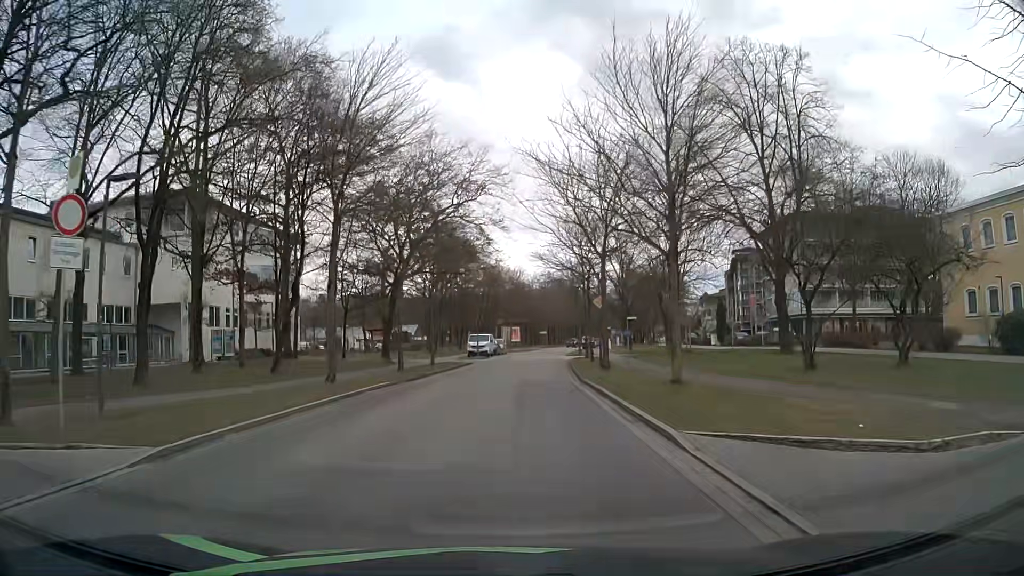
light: Day
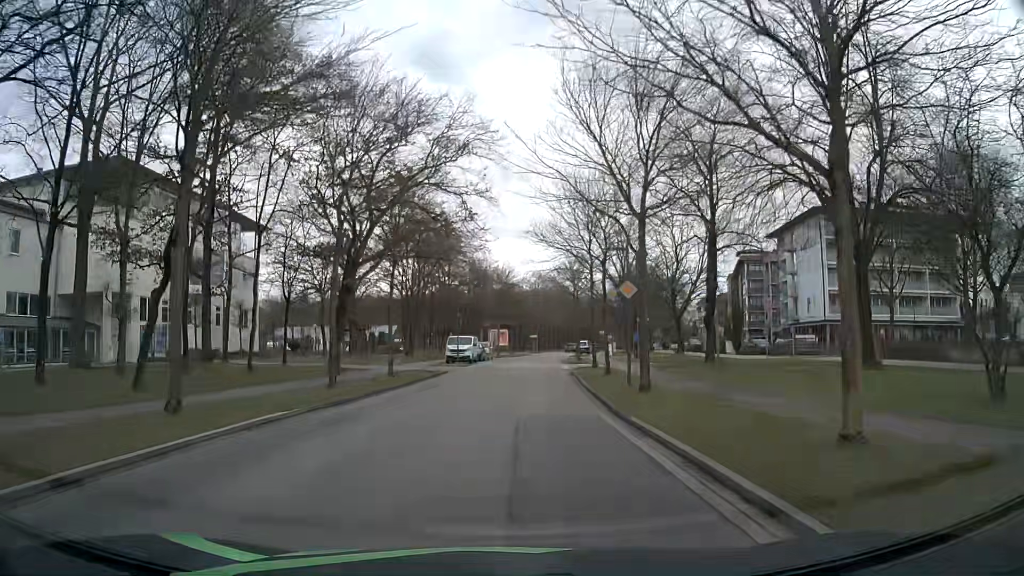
(0.0, +9.3) m; 0°
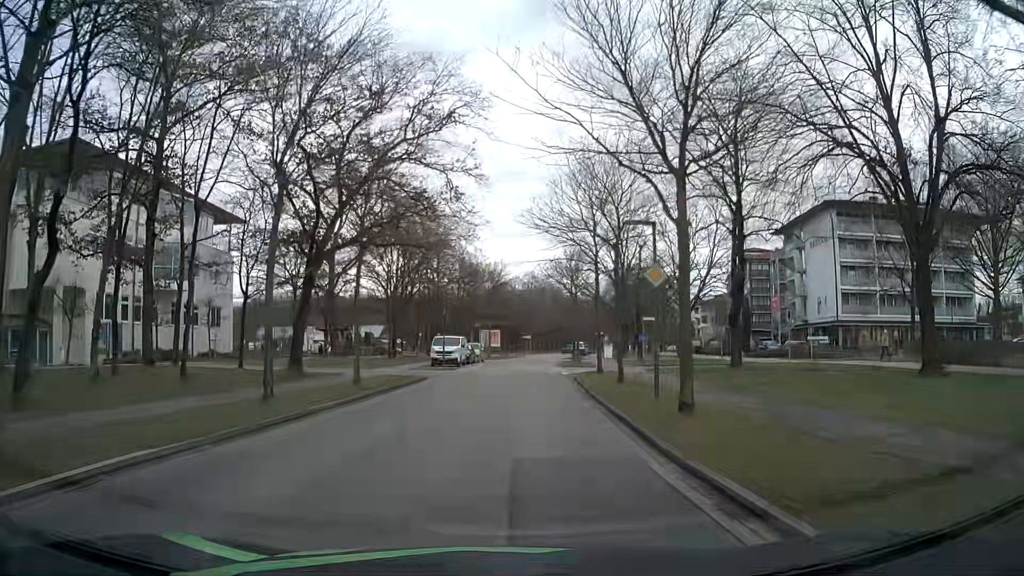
(0.0, +4.6) m; 0°
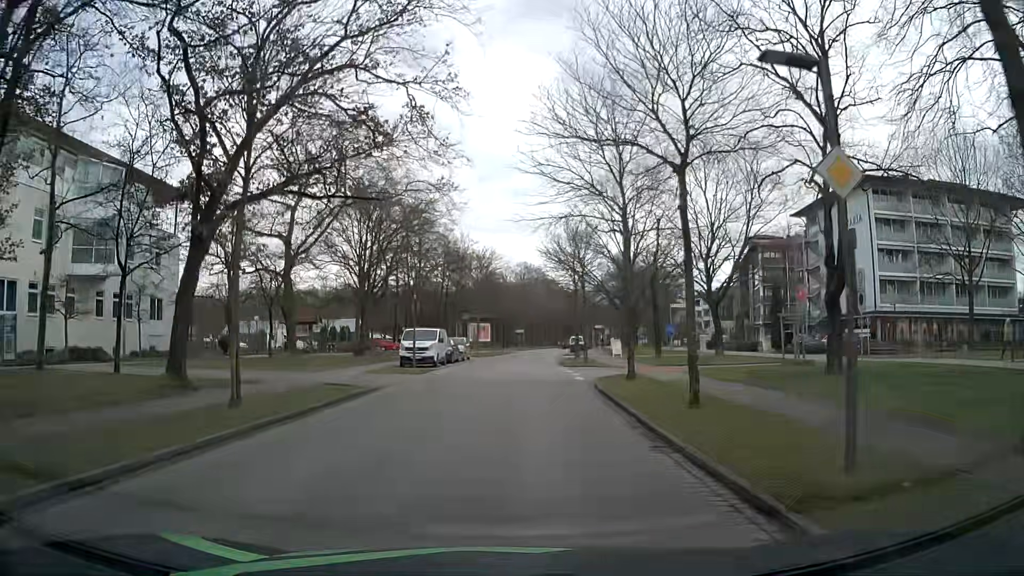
(+0.1, +9.2) m; +1°
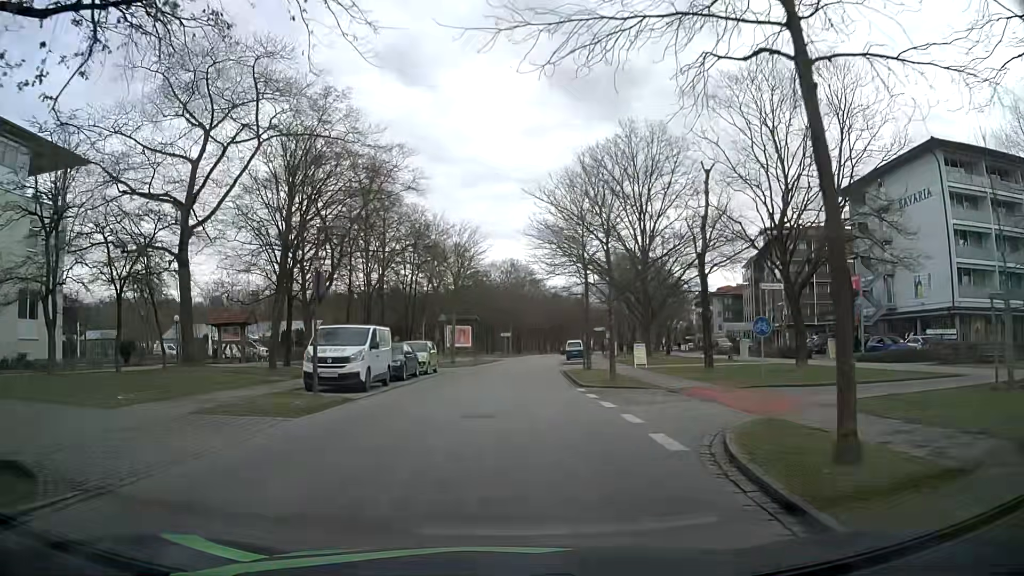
(+0.3, +13.9) m; +1°
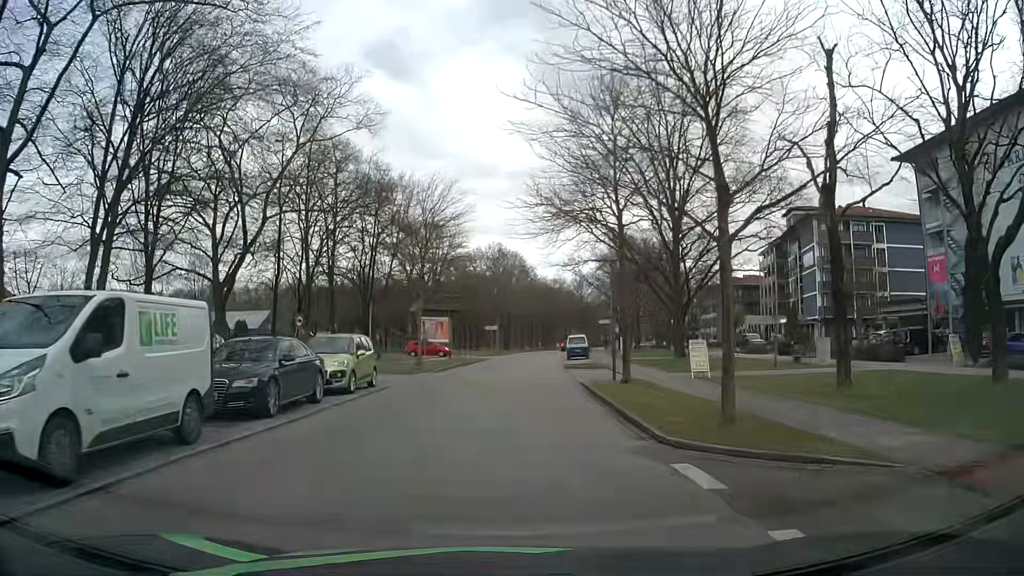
(+0.3, +13.7) m; +2°
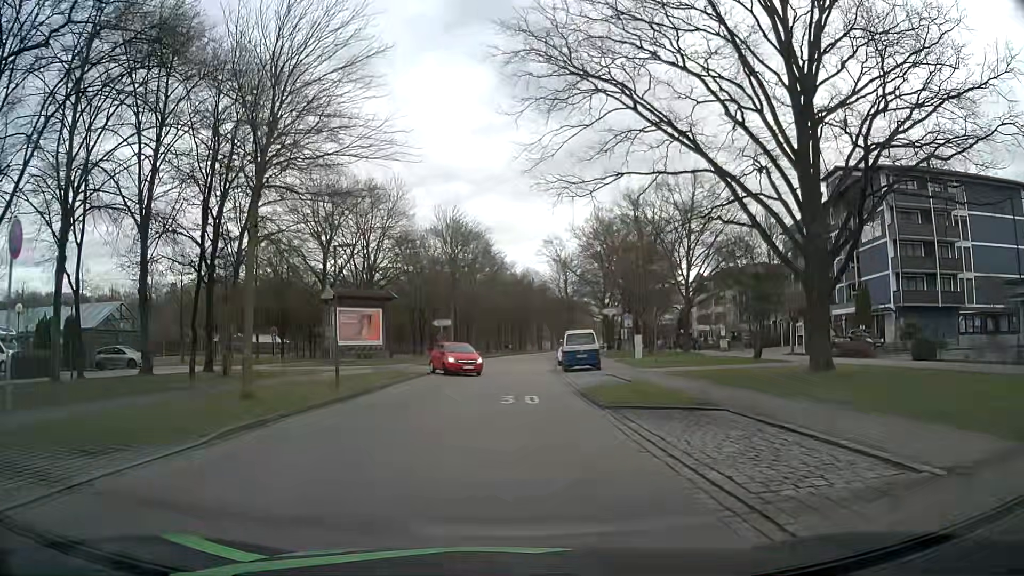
(+0.1, +22.0) m; +1°
